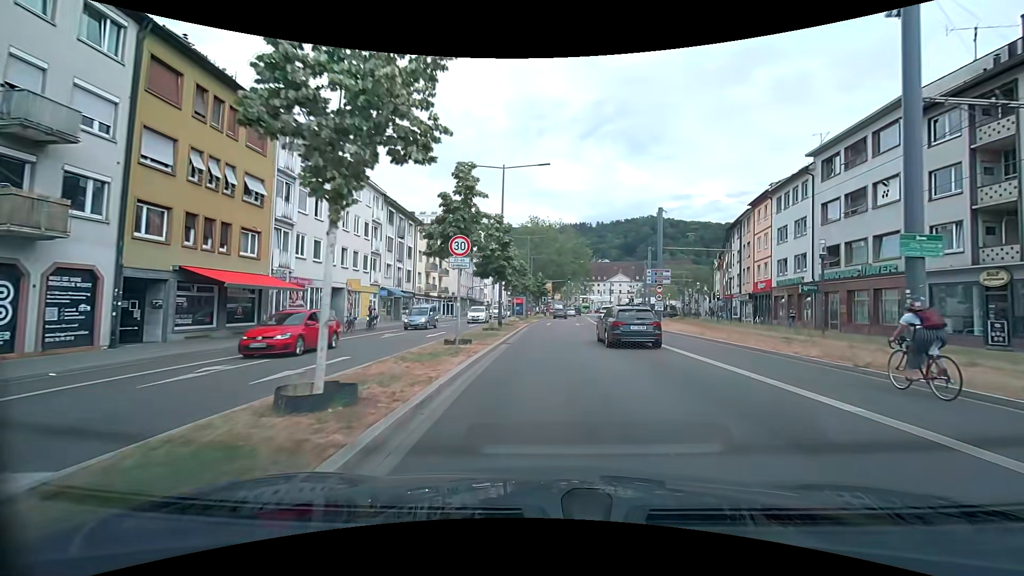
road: primary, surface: asphalt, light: Day
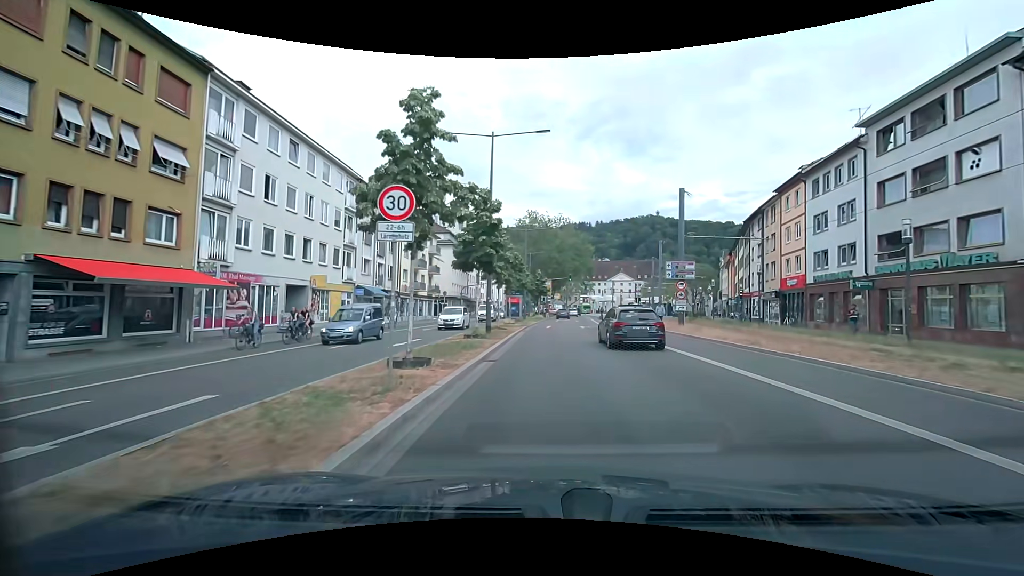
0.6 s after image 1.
(0.0, +5.9) m; -1°
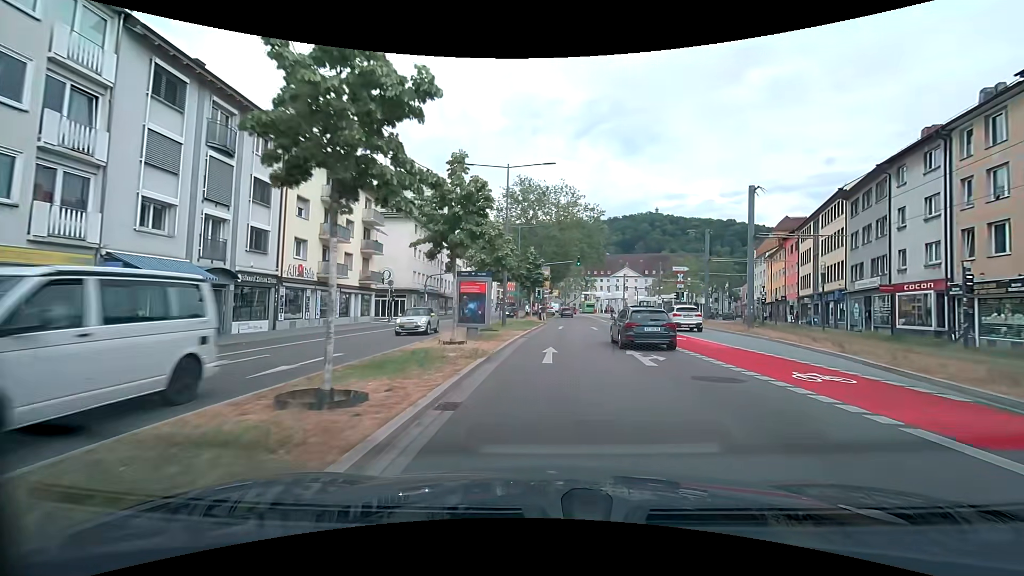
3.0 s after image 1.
(+0.2, +23.4) m; +1°
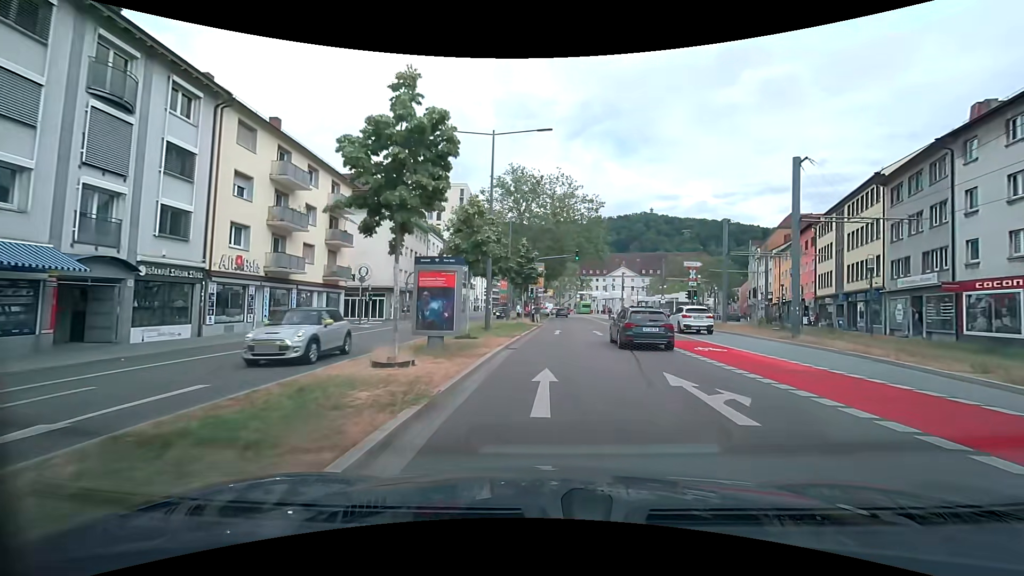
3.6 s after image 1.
(0.0, +5.8) m; 0°
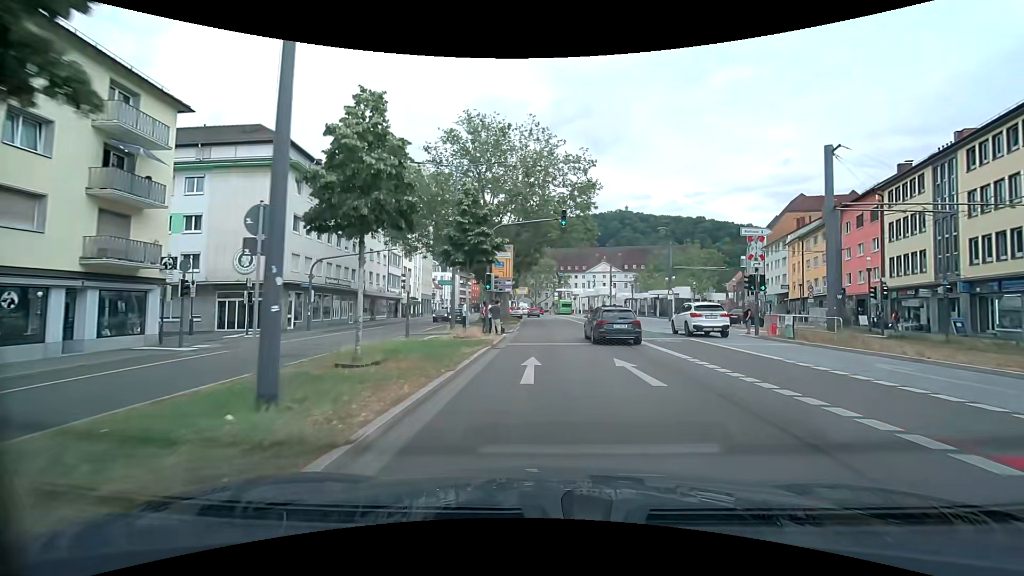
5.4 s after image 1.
(+0.6, +17.3) m; +2°
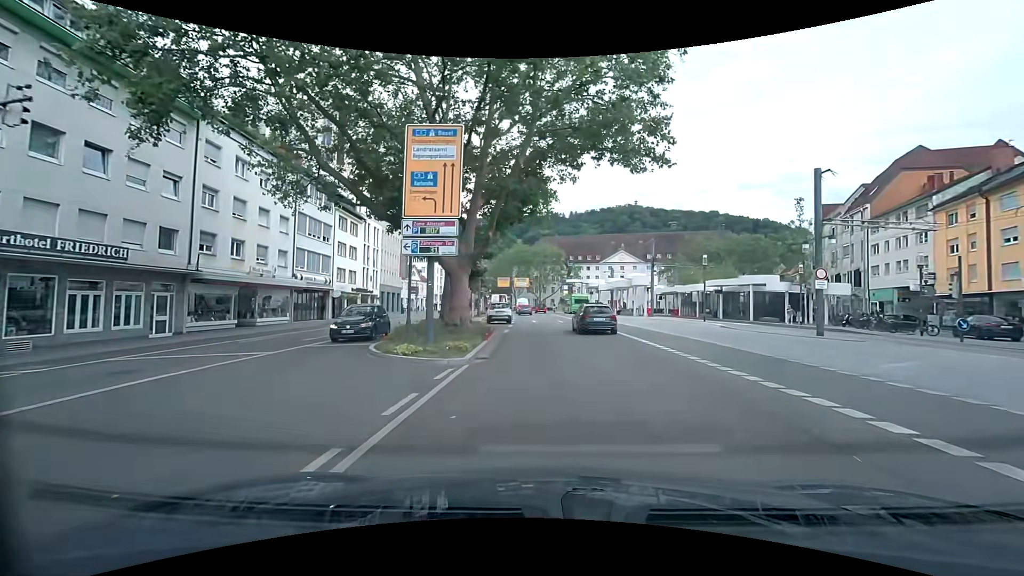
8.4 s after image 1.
(+0.4, +27.4) m; 0°
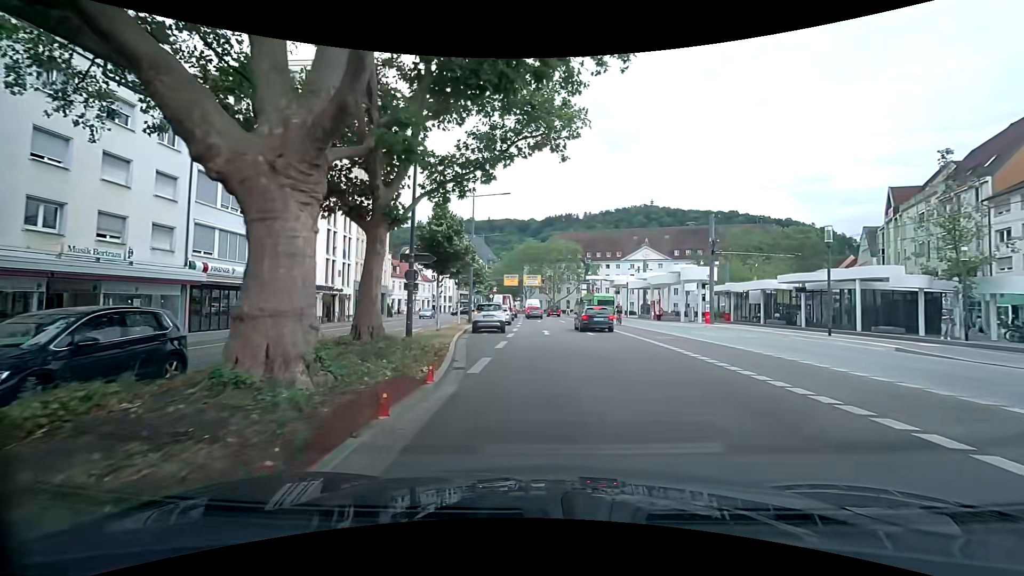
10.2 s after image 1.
(-0.1, +14.4) m; -1°
